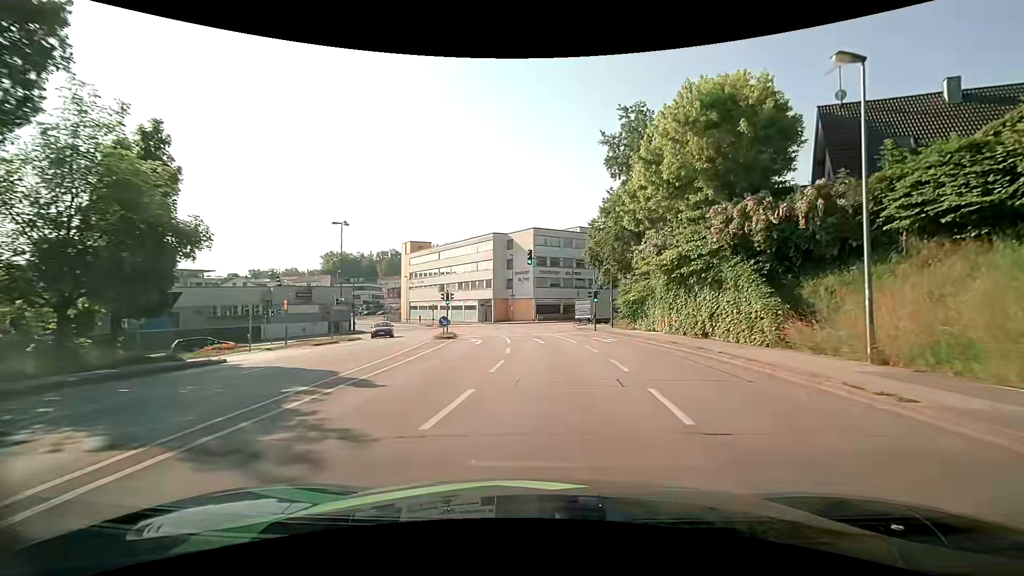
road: tertiary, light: Day
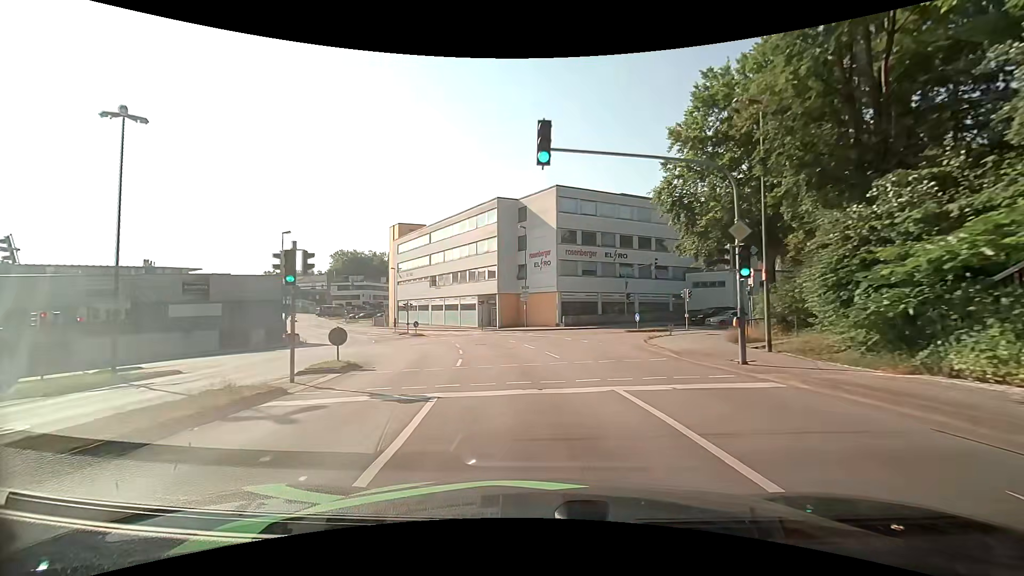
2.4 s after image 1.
(-0.1, +25.1) m; -3°
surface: asphalt
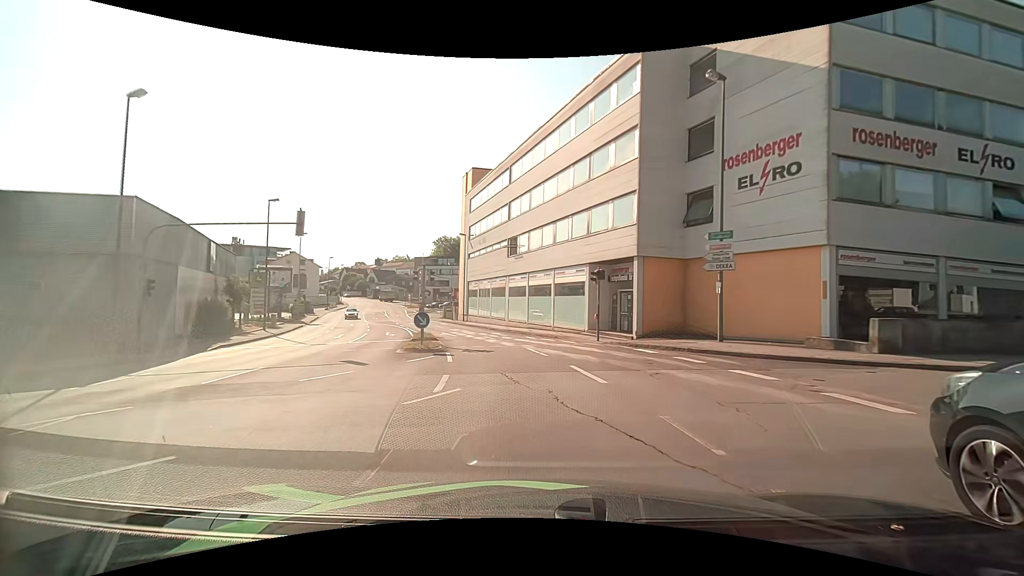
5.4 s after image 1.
(-3.3, +30.3) m; -12°
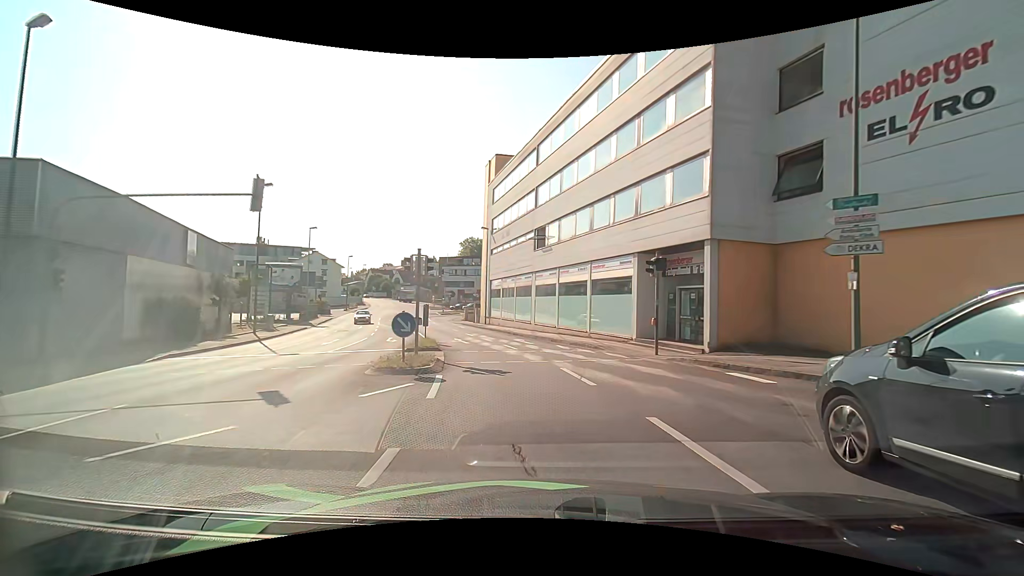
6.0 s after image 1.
(-0.2, +5.9) m; -3°
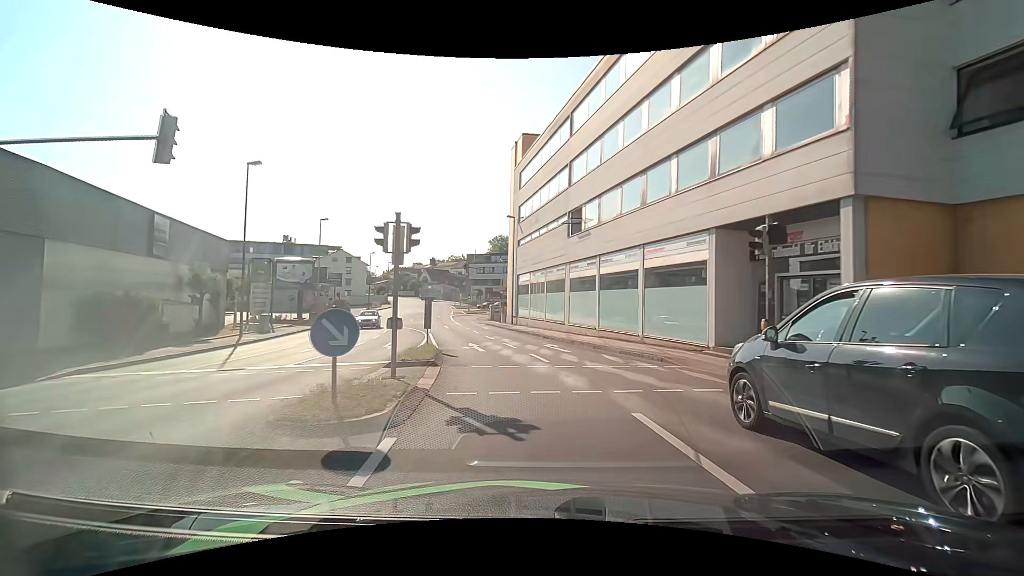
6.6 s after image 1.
(-0.1, +5.7) m; -4°
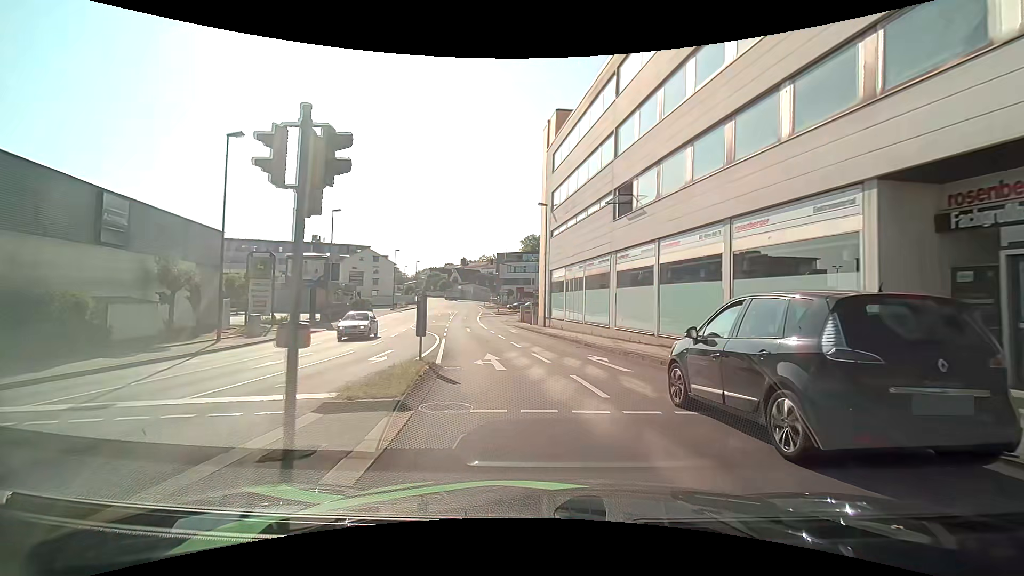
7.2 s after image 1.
(-0.1, +5.7) m; -3°
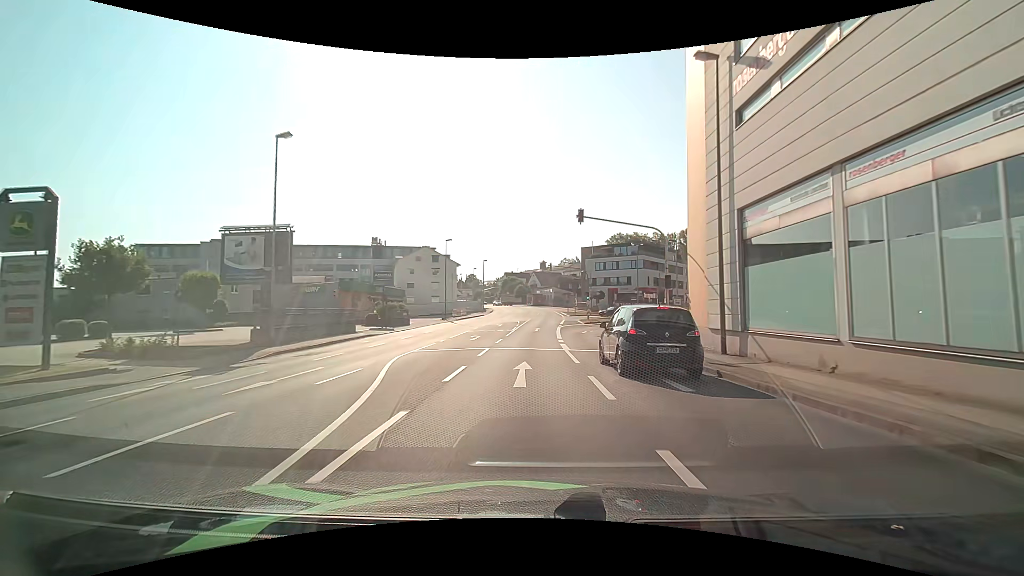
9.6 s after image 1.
(-2.5, +23.8) m; -9°
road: tertiary_link
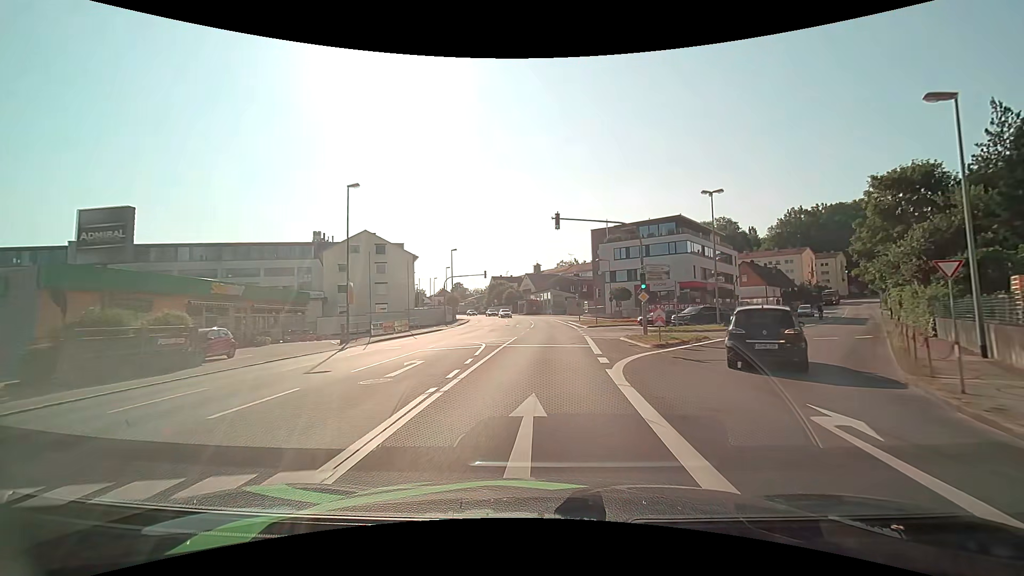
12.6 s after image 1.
(-0.3, +32.1) m; 0°
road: tertiary
(0, +10) (0, +20) (+1, +30) (+1, +40) (+1, +50) (+1, +60) (0, +70) (-1, +80) (-3, +90) (-5, +99) m
